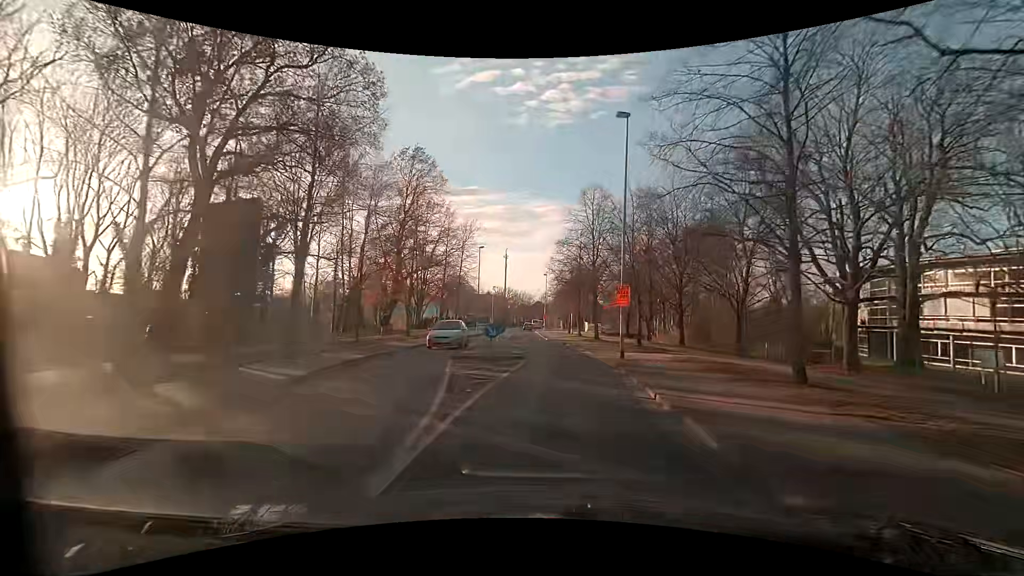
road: residential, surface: asphalt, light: Day
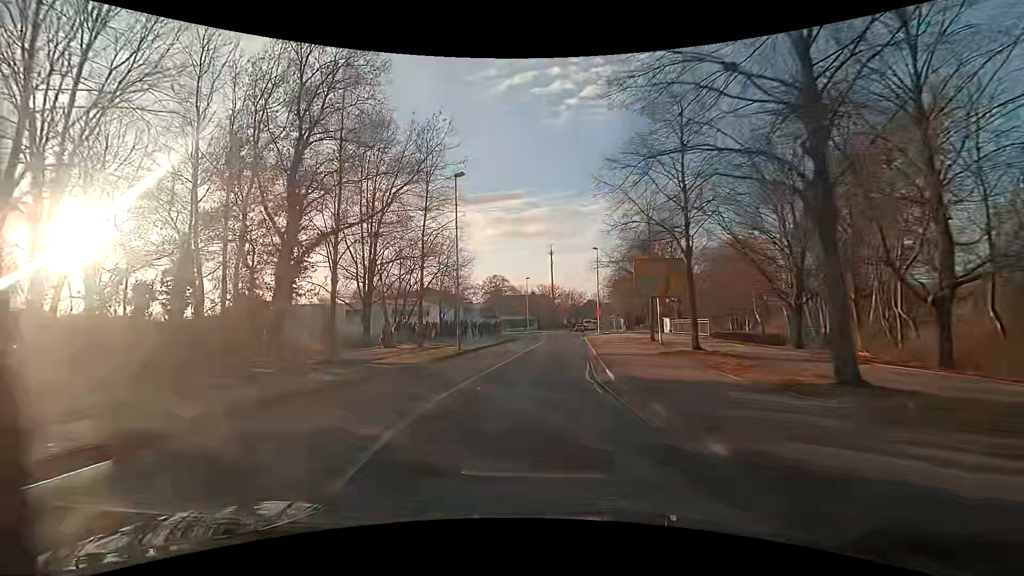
(+0.2, +30.2) m; -7°
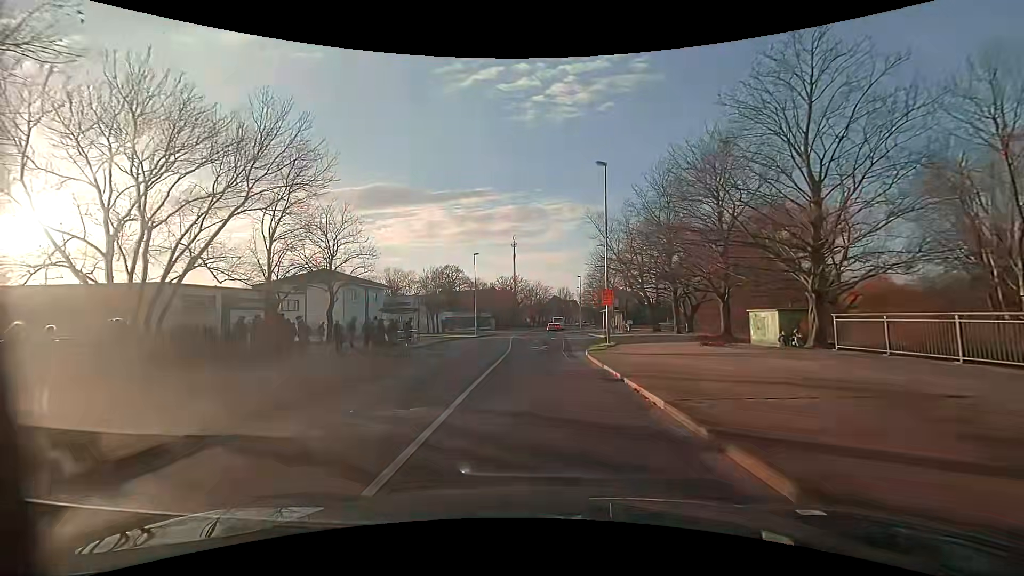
(+1.0, +30.4) m; +5°
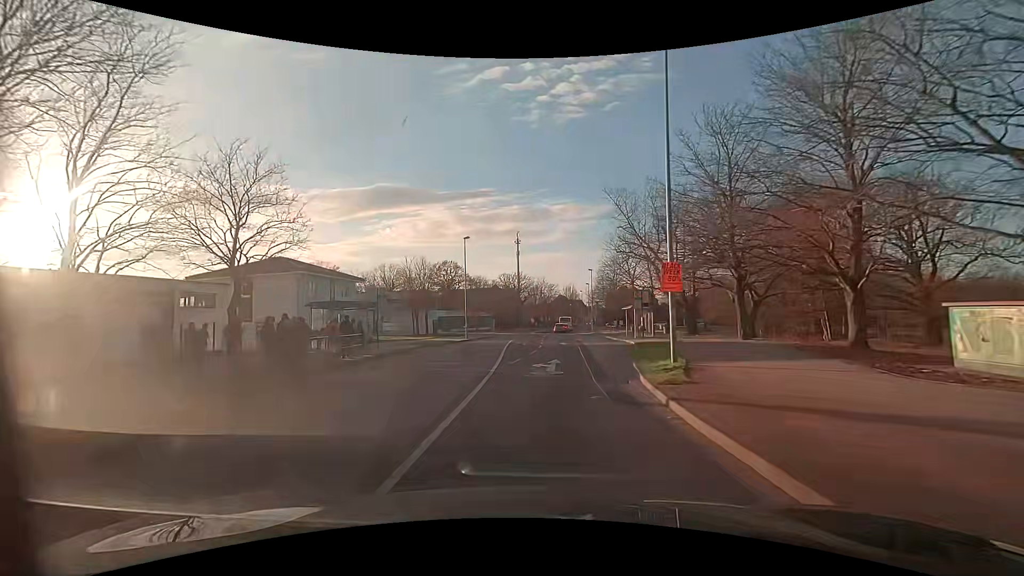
(-0.1, +11.8) m; -1°
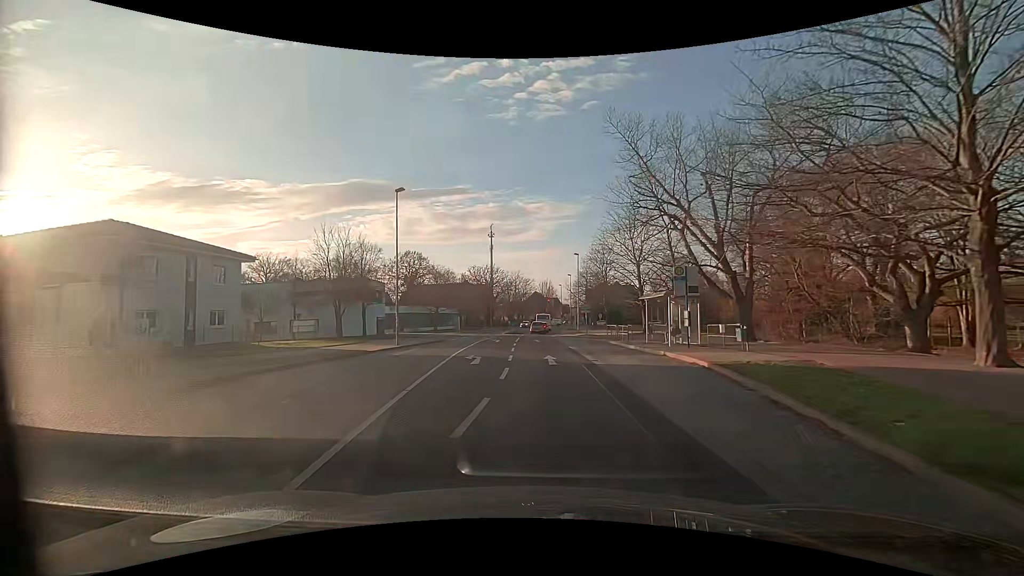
(+0.1, +16.8) m; +3°
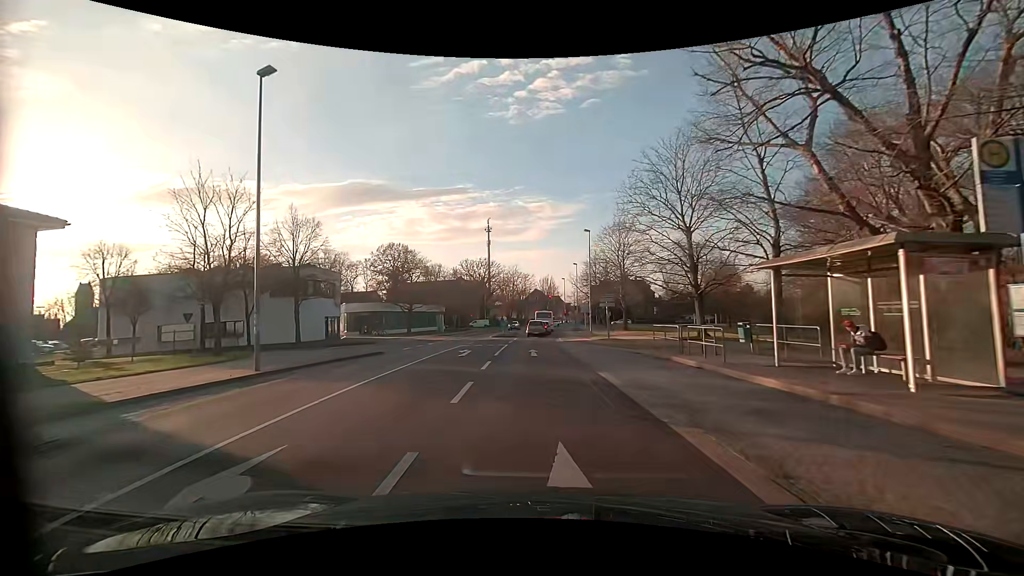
(+0.2, +15.6) m; -1°
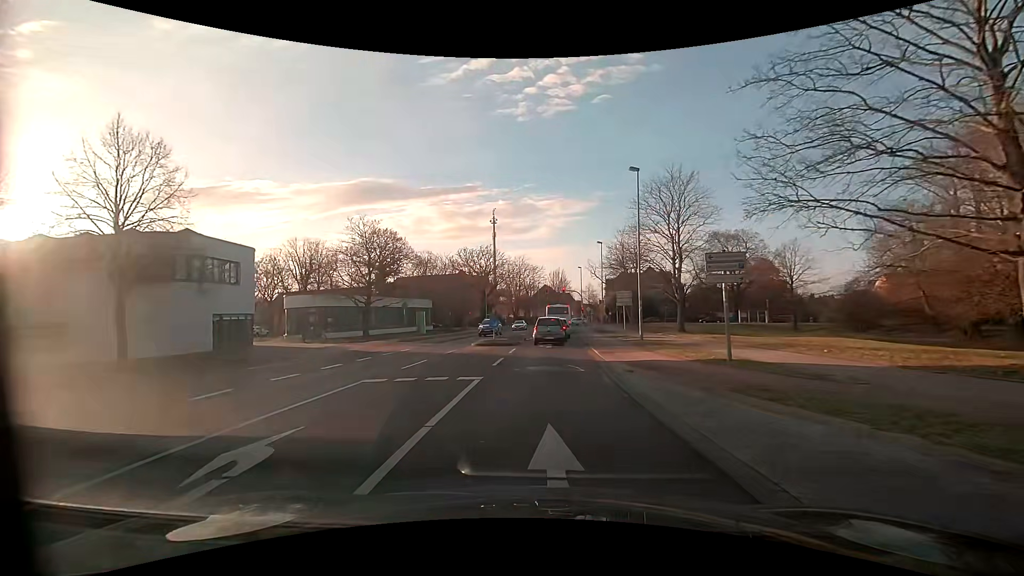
(-0.1, +18.4) m; -1°
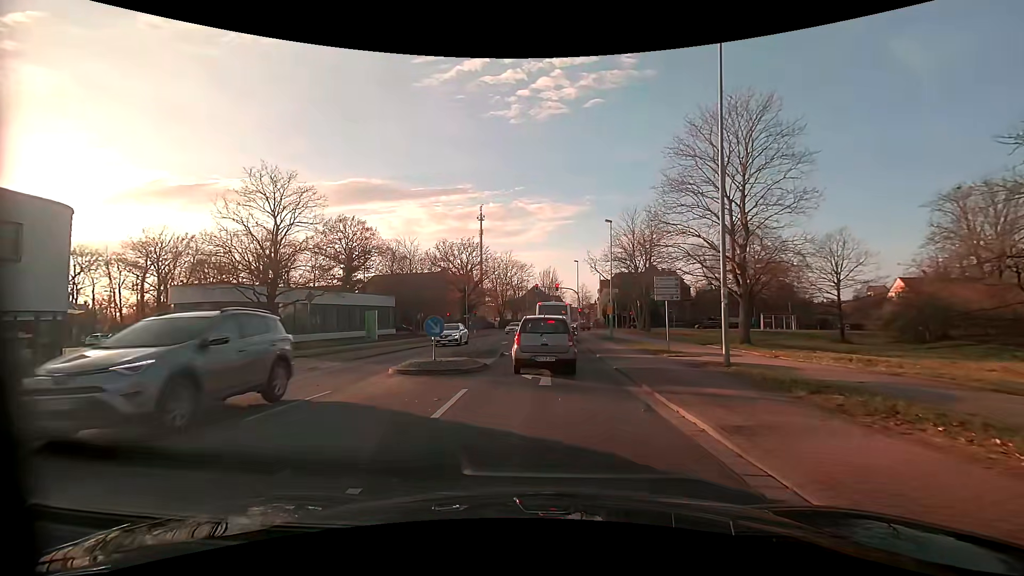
(+0.1, +13.6) m; +1°
(0, +10) (+1, +20) (+1, +30) (+1, +40) (+2, +50) (+2, +60) (+3, +70) (+4, +80) (+10, +88) (+19, +90) m
